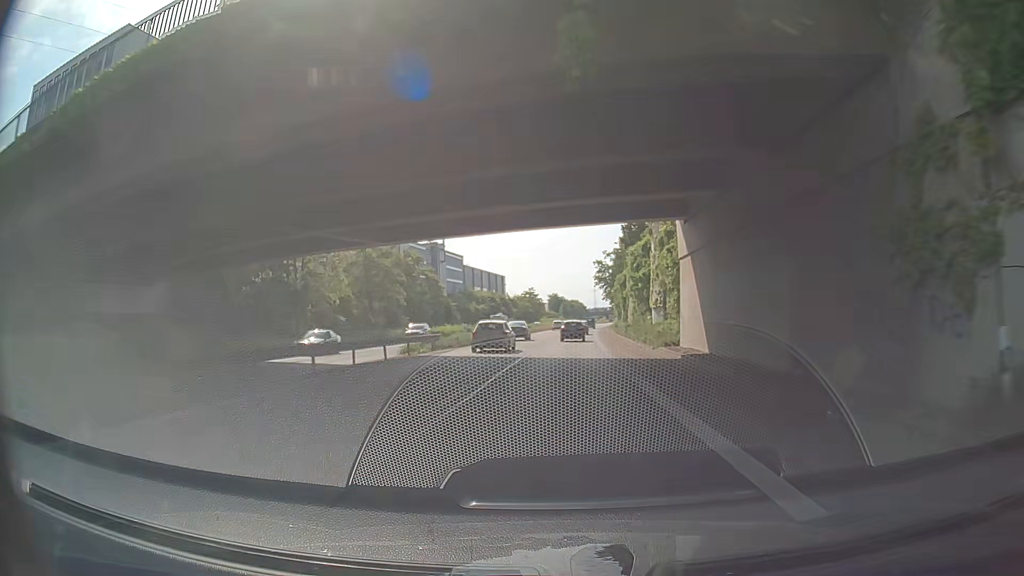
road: trunk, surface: asphalt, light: Day
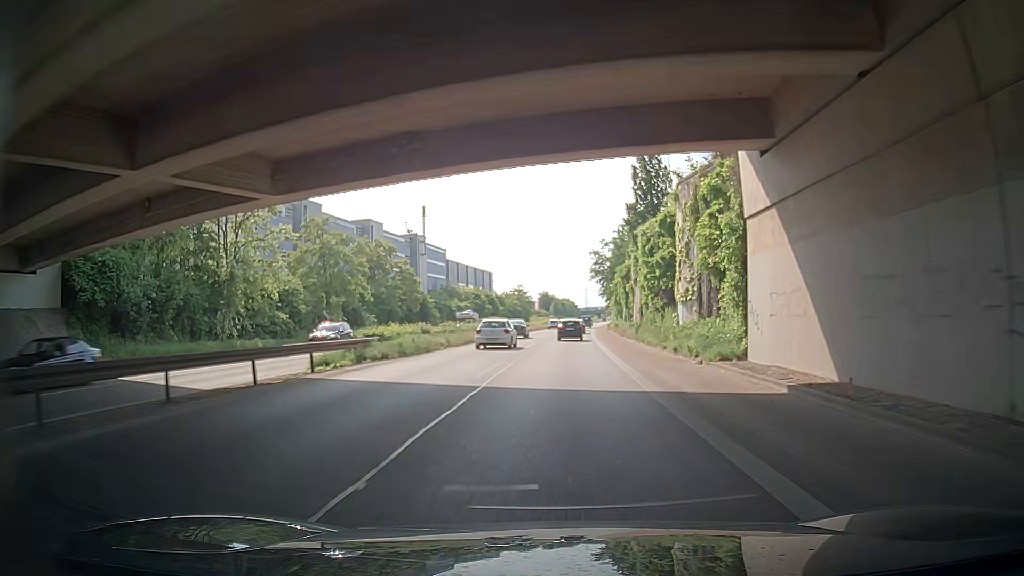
(+0.1, +12.2) m; +1°
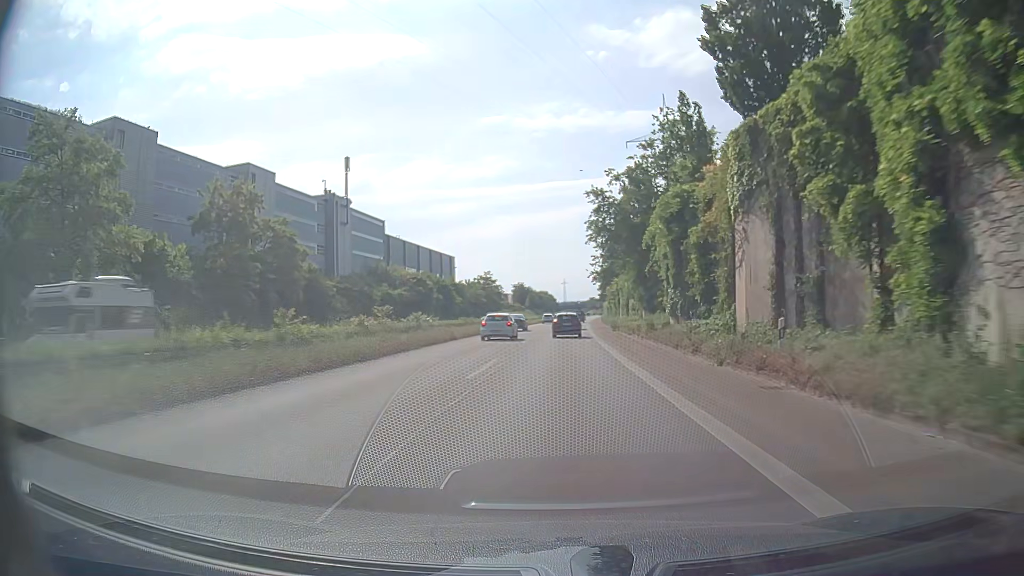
(0.0, +37.6) m; +2°
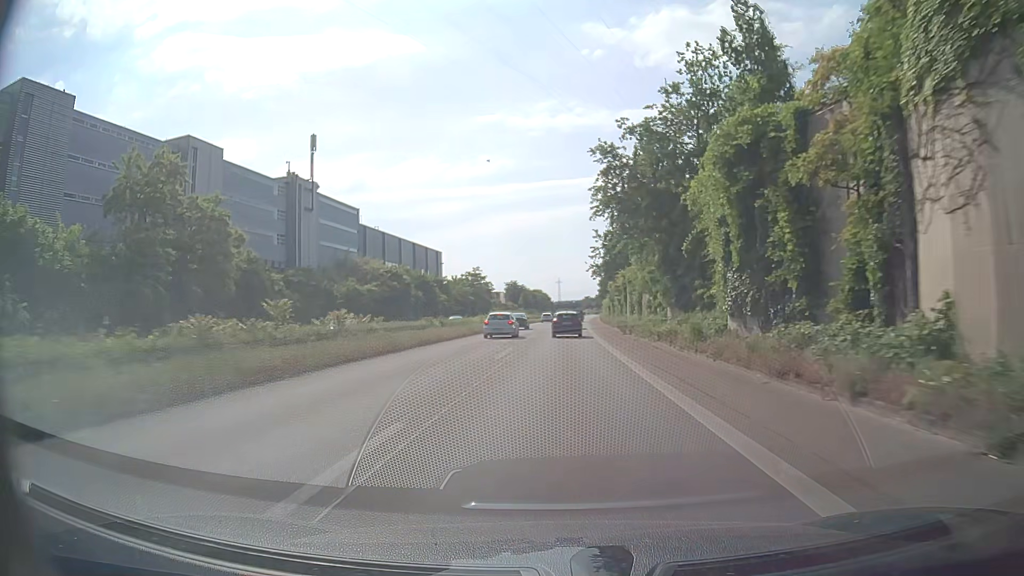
(0.0, +11.9) m; 0°
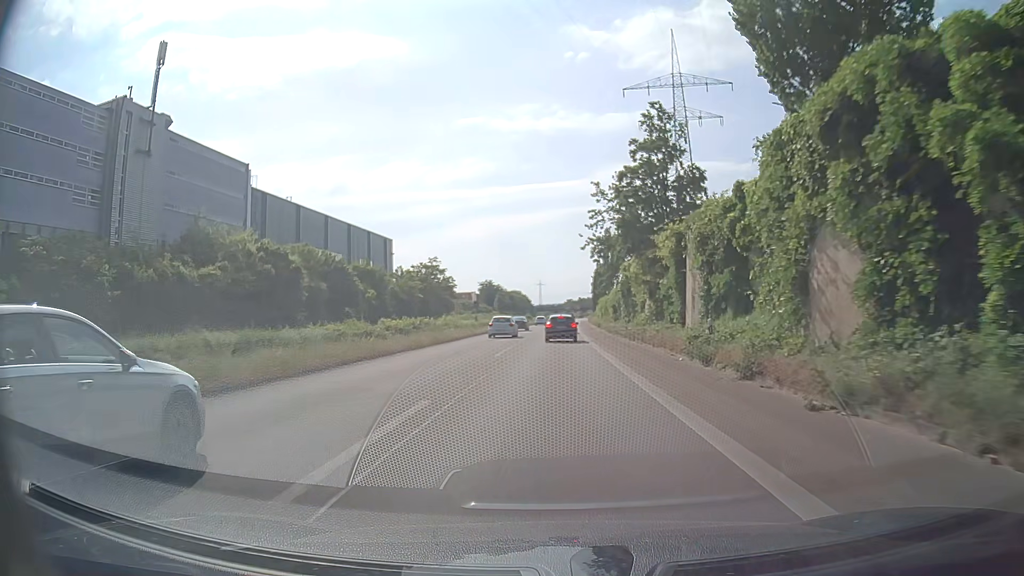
(+0.4, +33.1) m; +2°
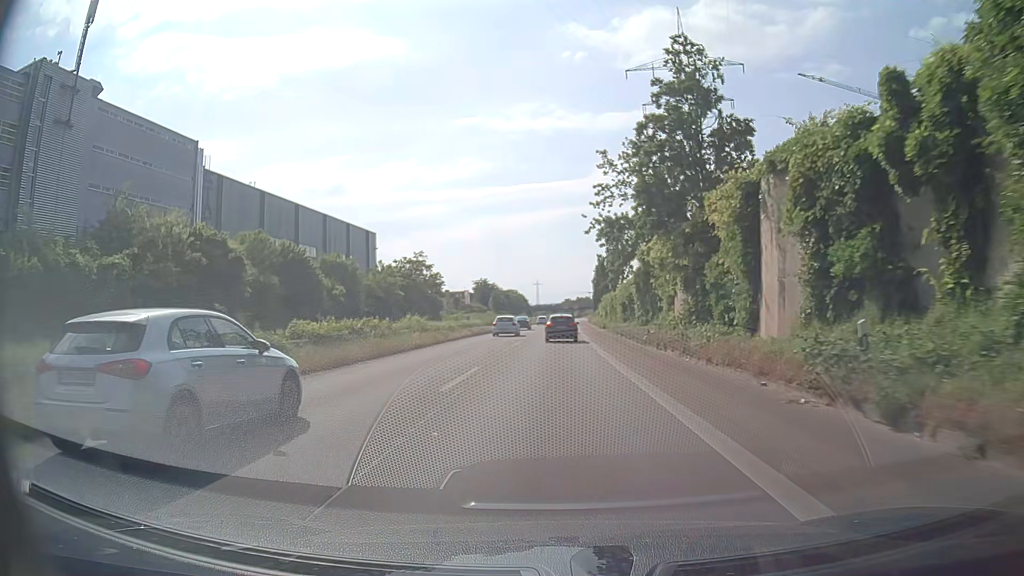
(-0.1, +10.5) m; 0°
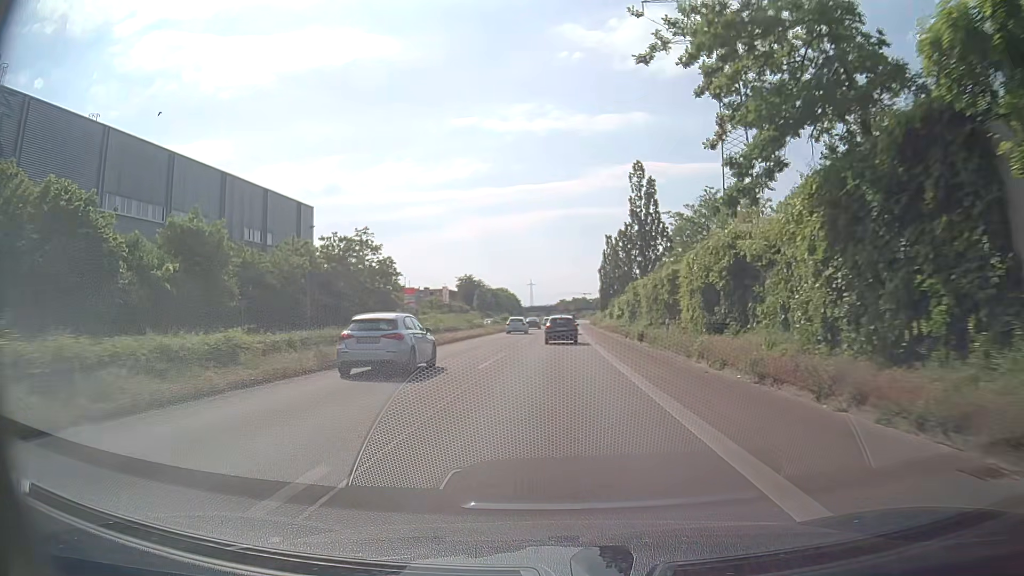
(0.0, +30.0) m; 0°
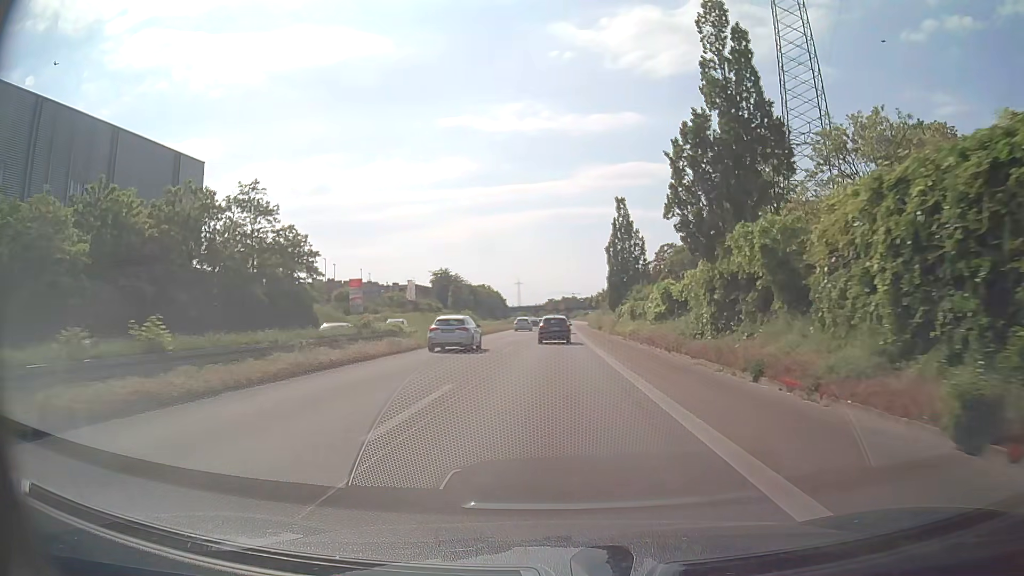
(+0.1, +28.5) m; +1°
(0, +10) (0, +20) (0, +30) (0, +40) (0, +50) (0, +60) (+1, +70) (+1, +80) (+1, +90) (+1, +100) m
